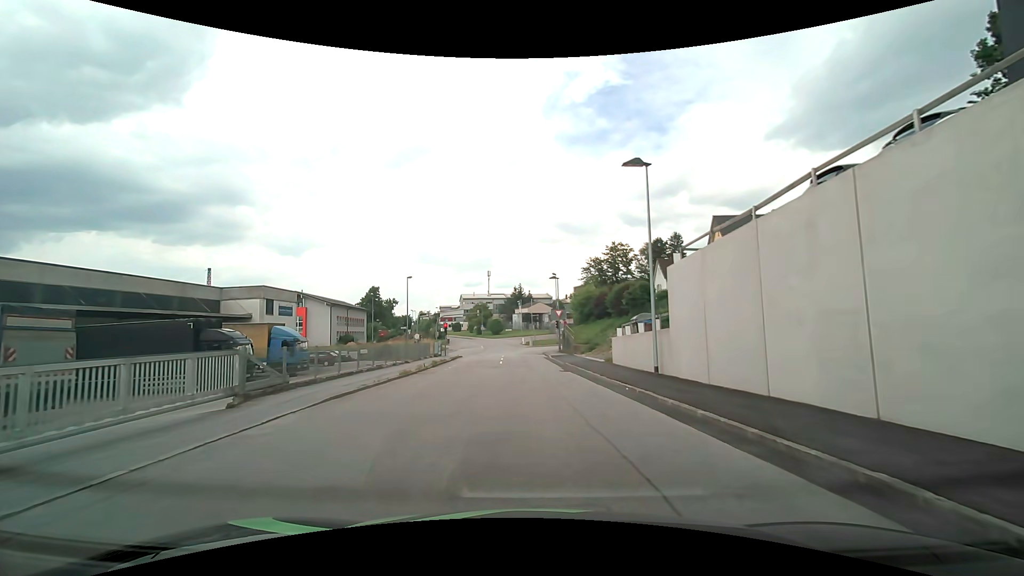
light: Day
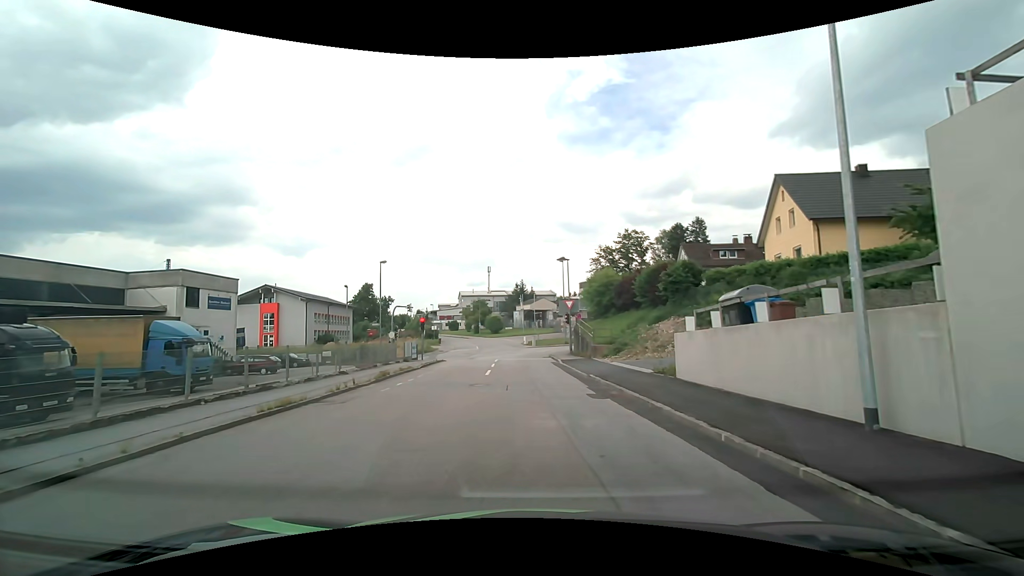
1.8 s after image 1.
(-0.1, +11.5) m; -1°
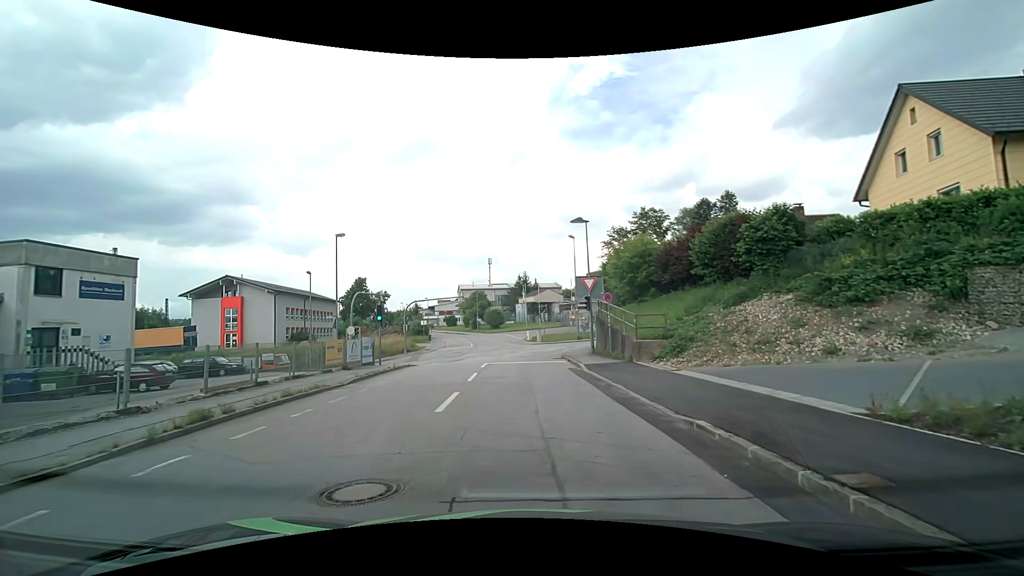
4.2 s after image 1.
(0.0, +11.5) m; -1°
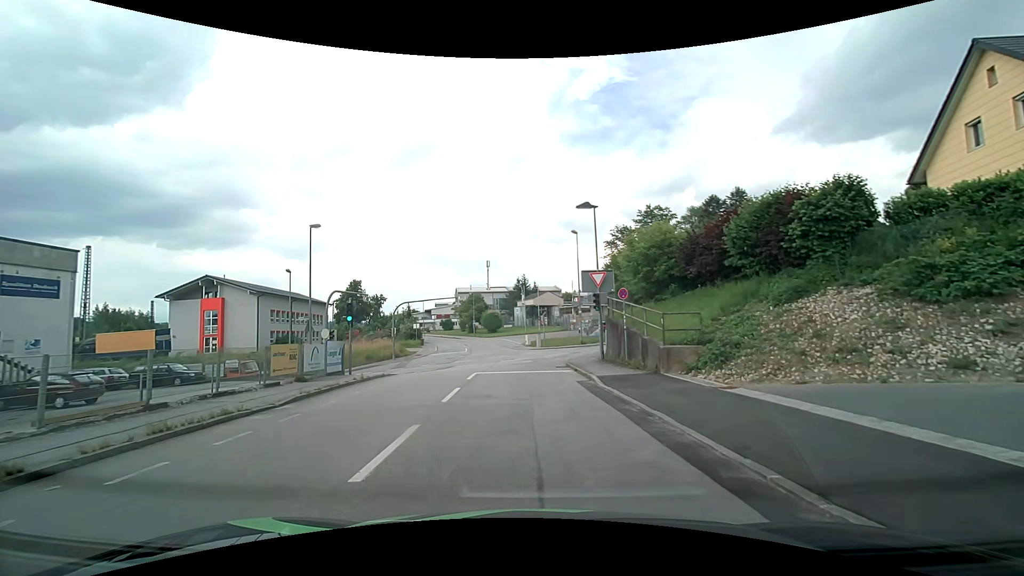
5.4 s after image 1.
(+0.1, +4.1) m; -1°
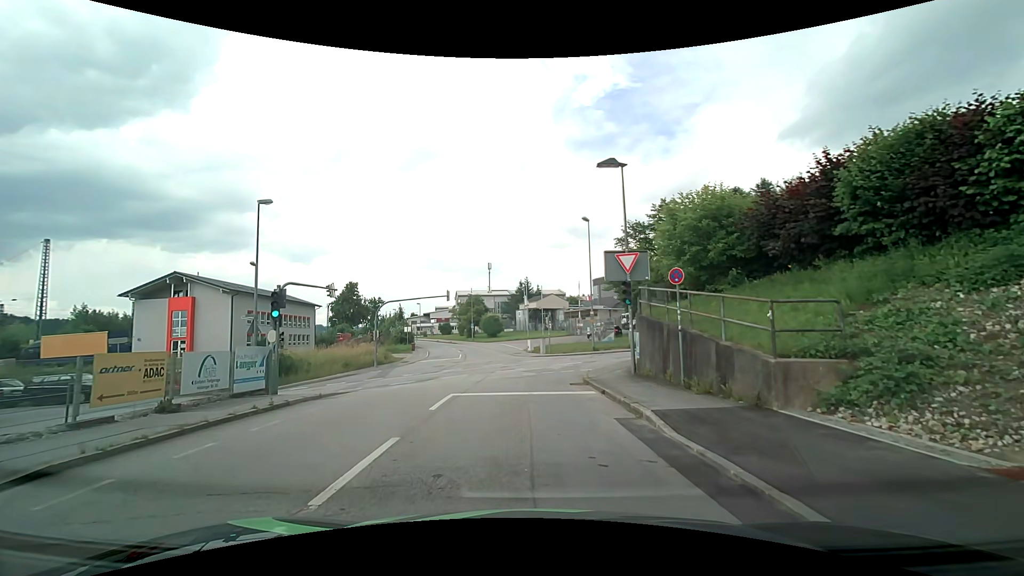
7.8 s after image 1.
(+0.2, +6.8) m; +2°
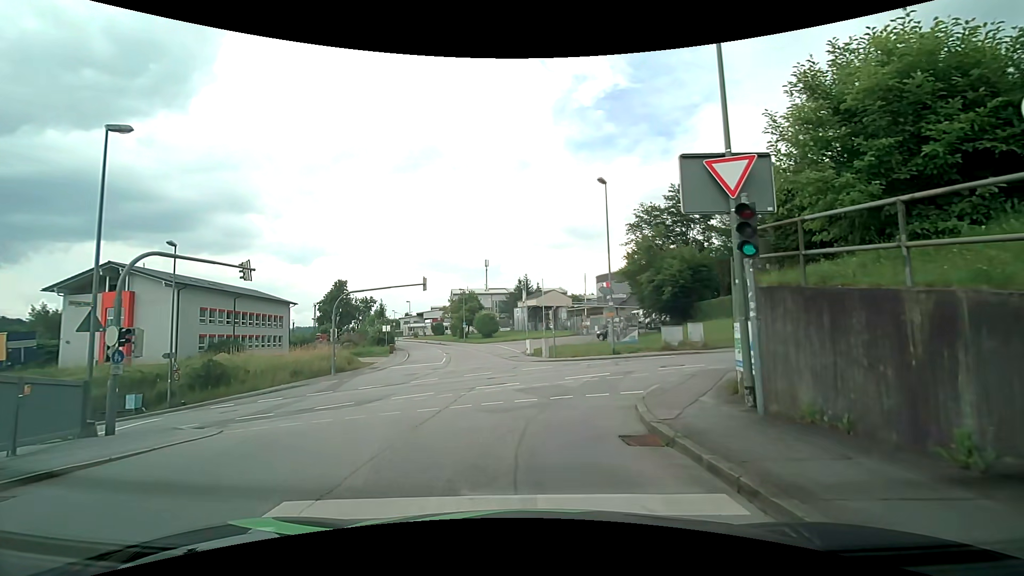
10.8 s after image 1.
(0.0, +9.4) m; 0°
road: residential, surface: asphalt
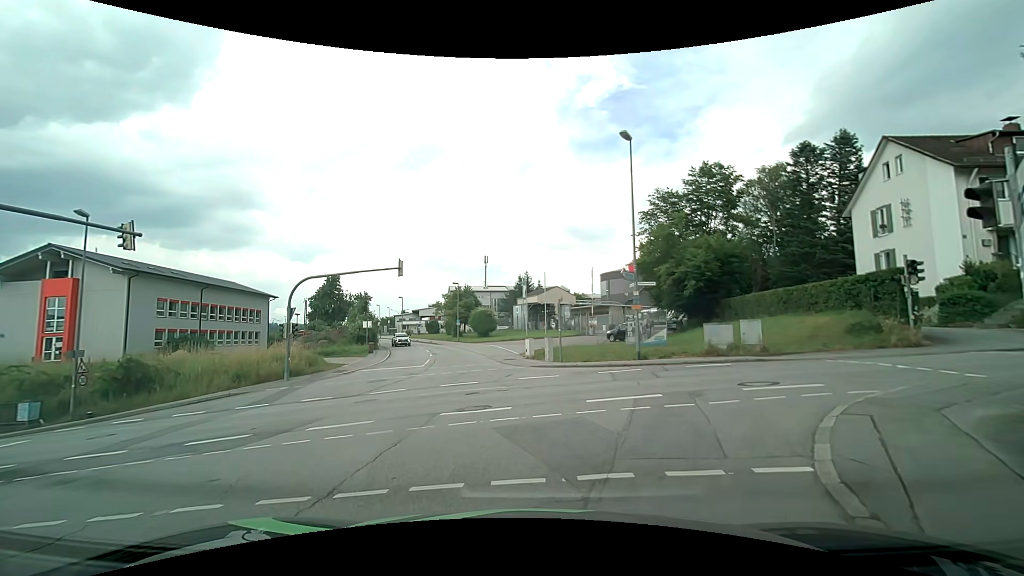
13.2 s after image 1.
(0.0, +6.7) m; 0°
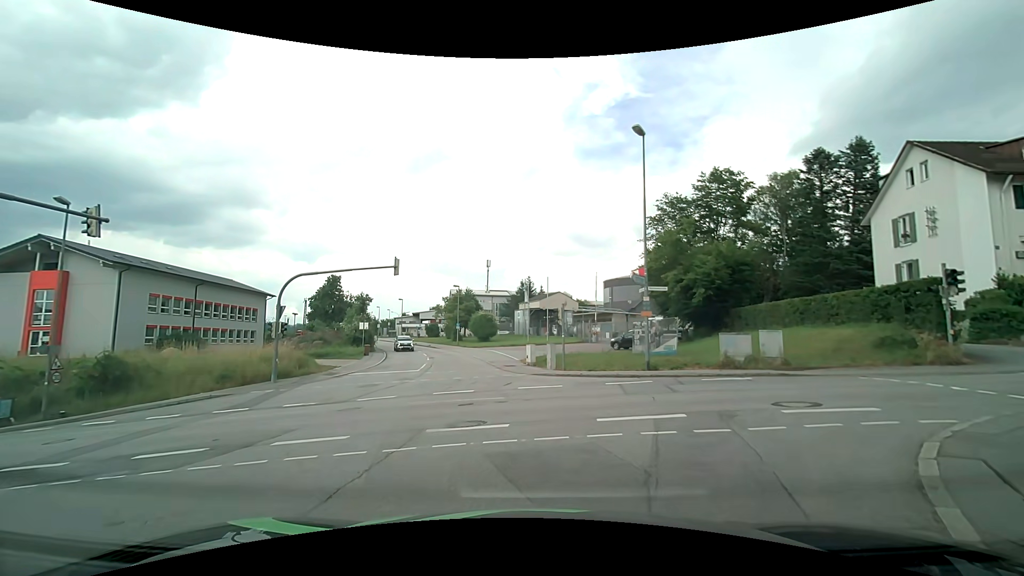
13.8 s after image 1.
(0.0, +1.5) m; -2°
